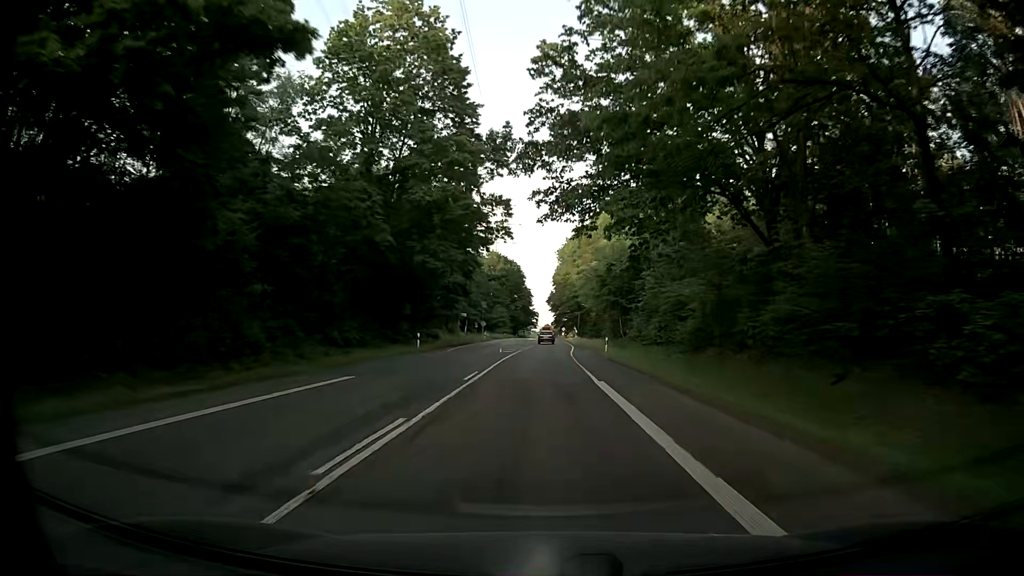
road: secondary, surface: asphalt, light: Day
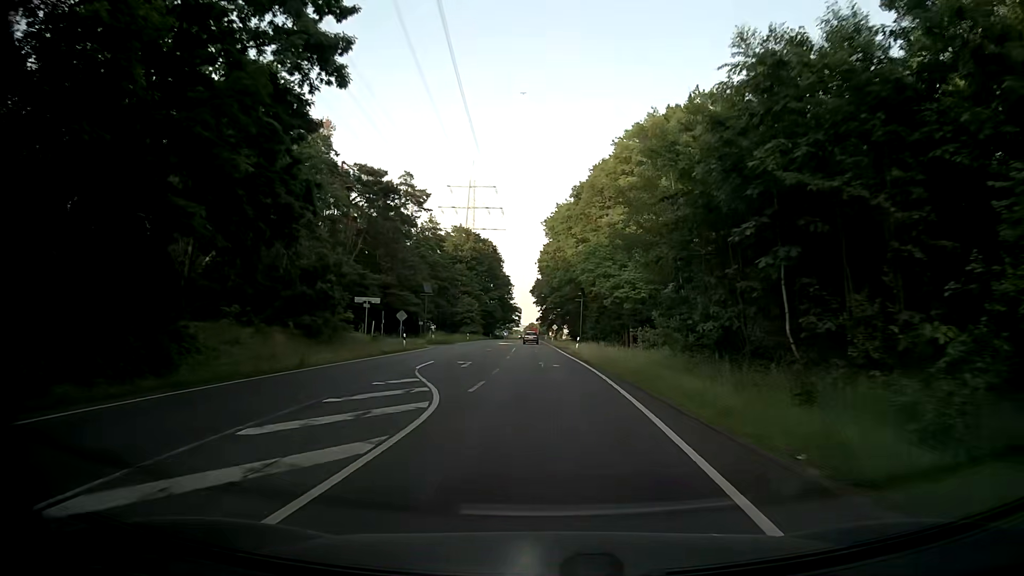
(+0.7, +46.3) m; +1°
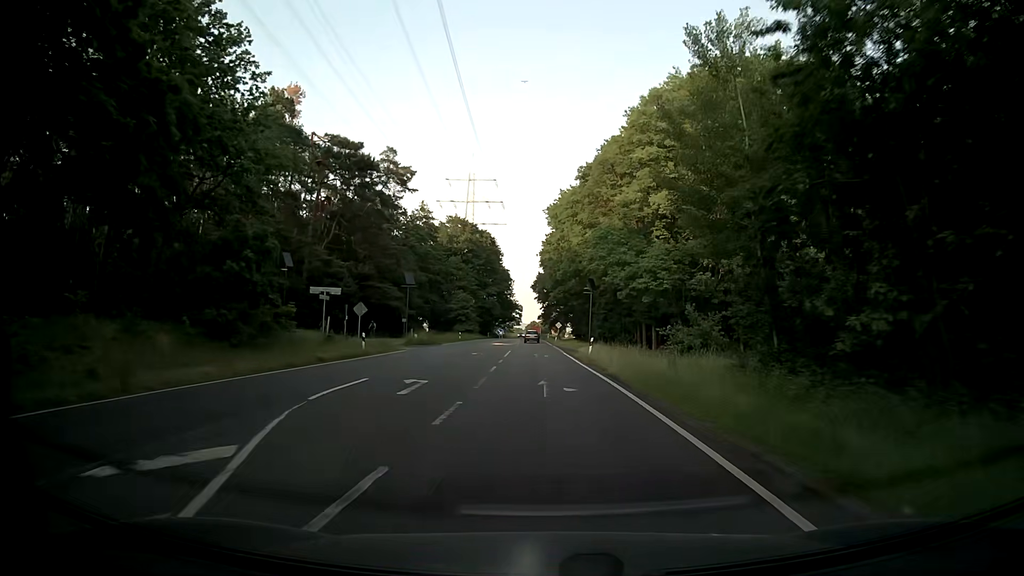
(0.0, +11.4) m; 0°
